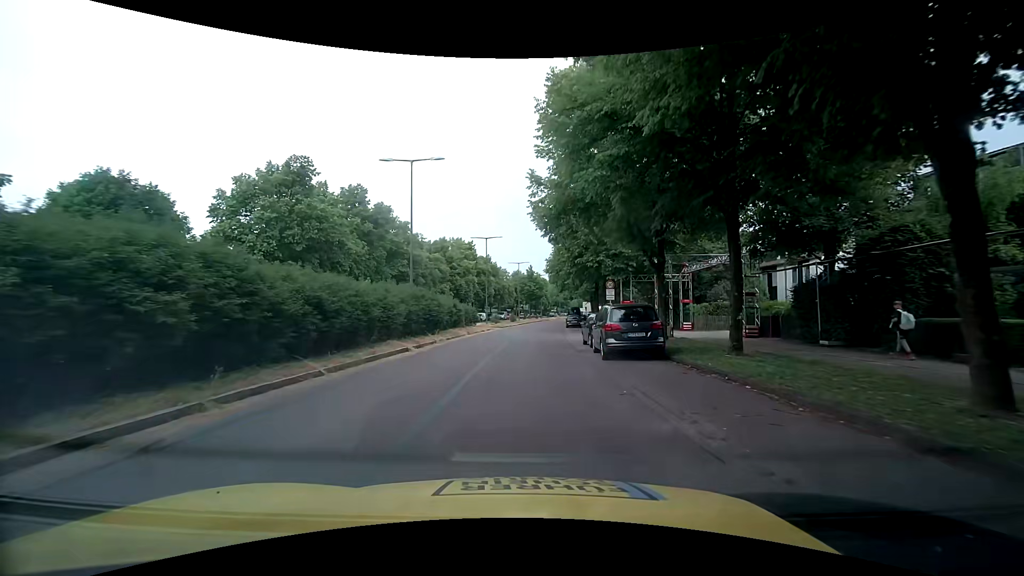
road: residential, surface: asphalt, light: Day
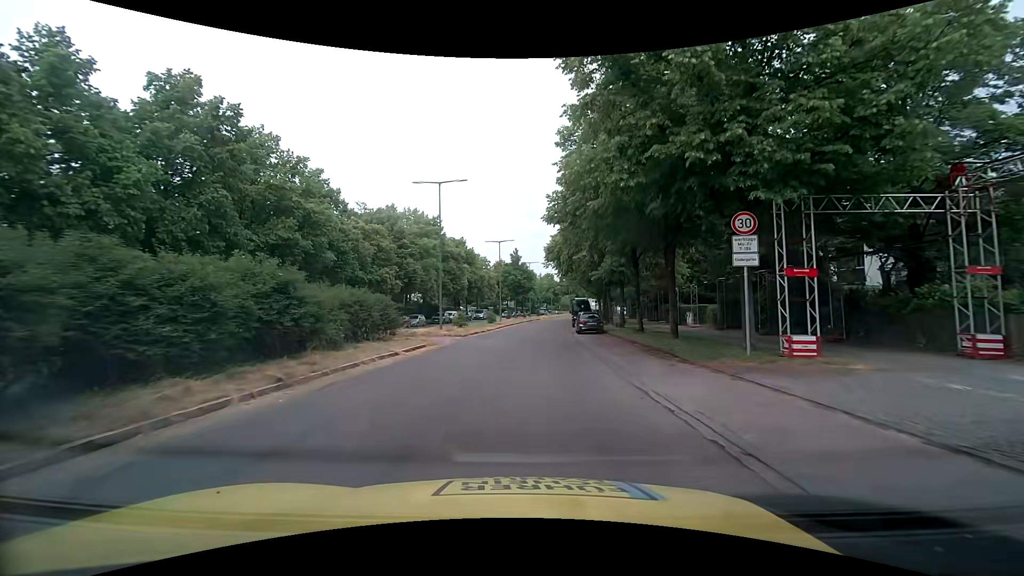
(+0.6, +24.0) m; +1°
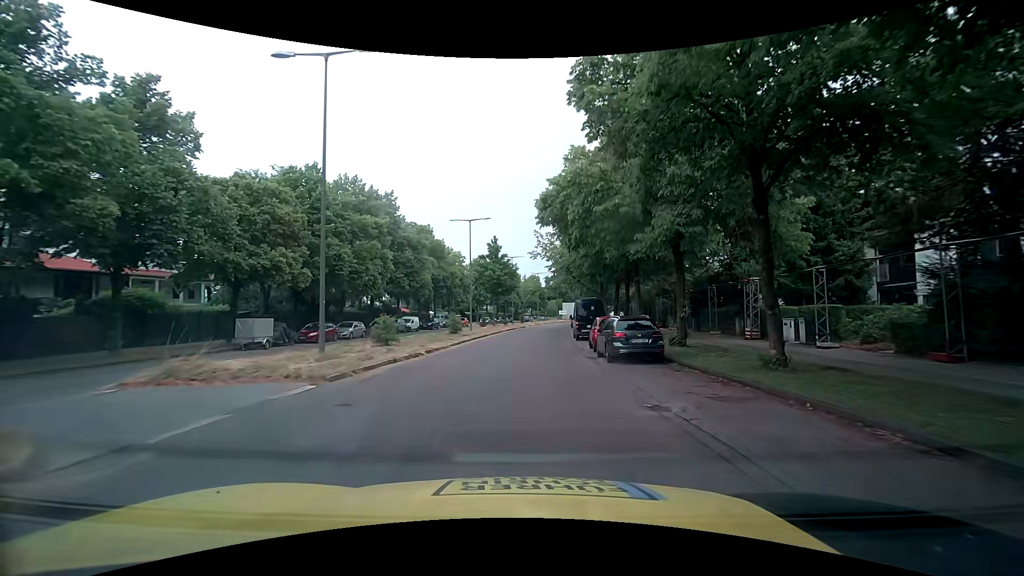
(+0.7, +17.7) m; +3°
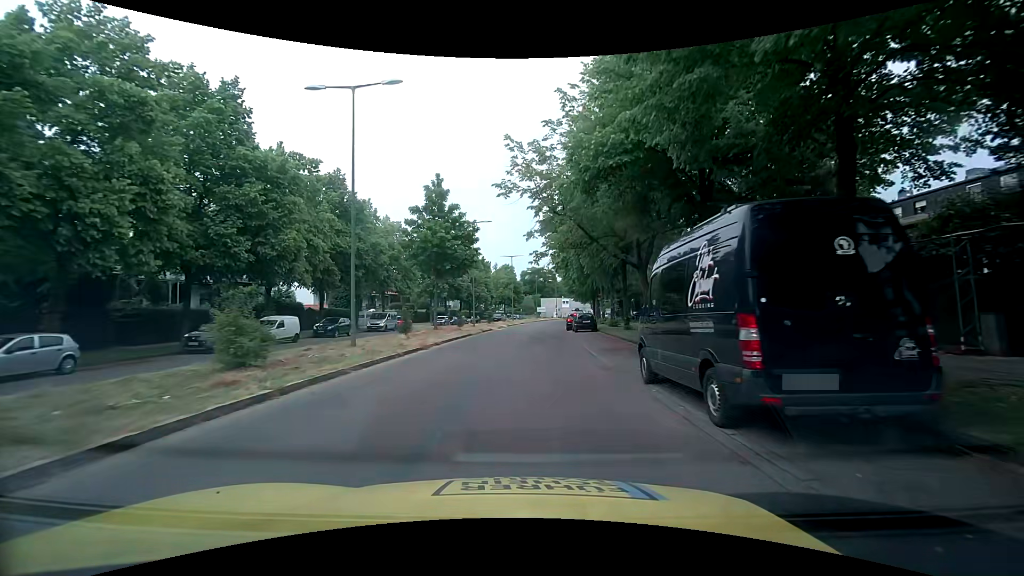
(+0.7, +26.4) m; +3°
(0, +10) (0, +20) (0, +30) (-1, +40) (-1, +50) (0, +60) (+1, +70) (+2, +80) (+4, +90) (+5, +100) m
